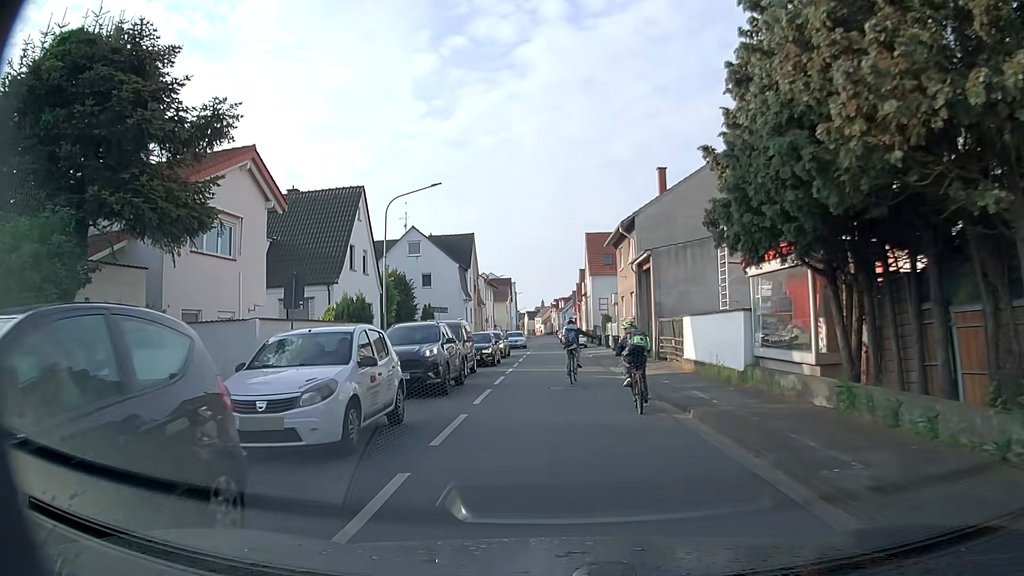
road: tertiary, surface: asphalt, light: Day
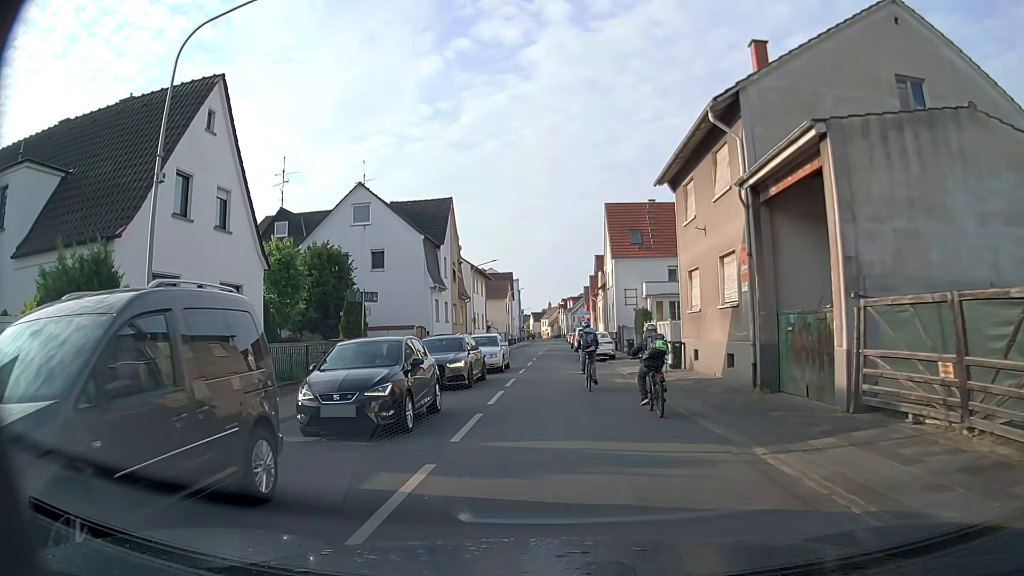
(-0.2, +17.6) m; 0°
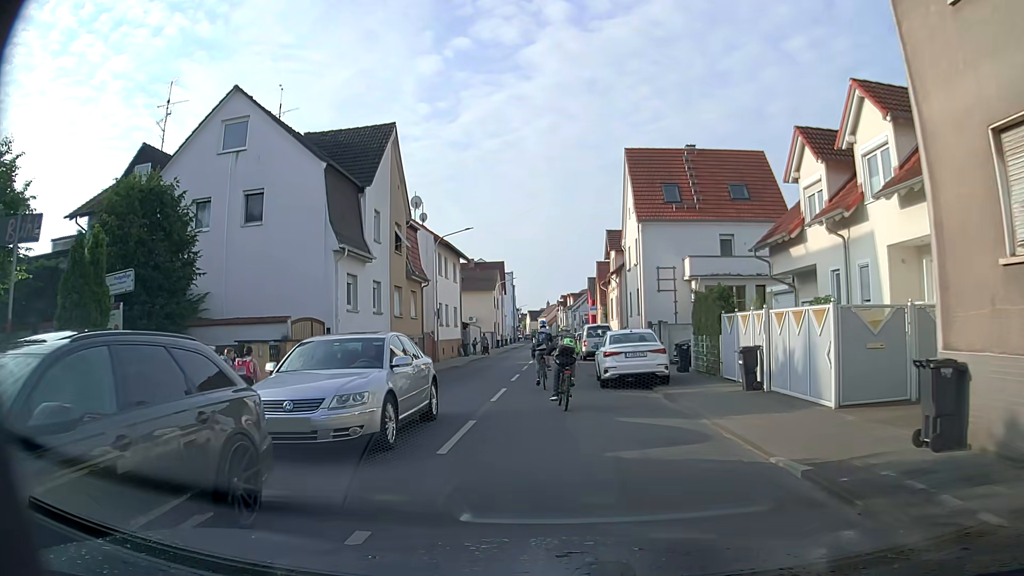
(0.0, +16.3) m; 0°
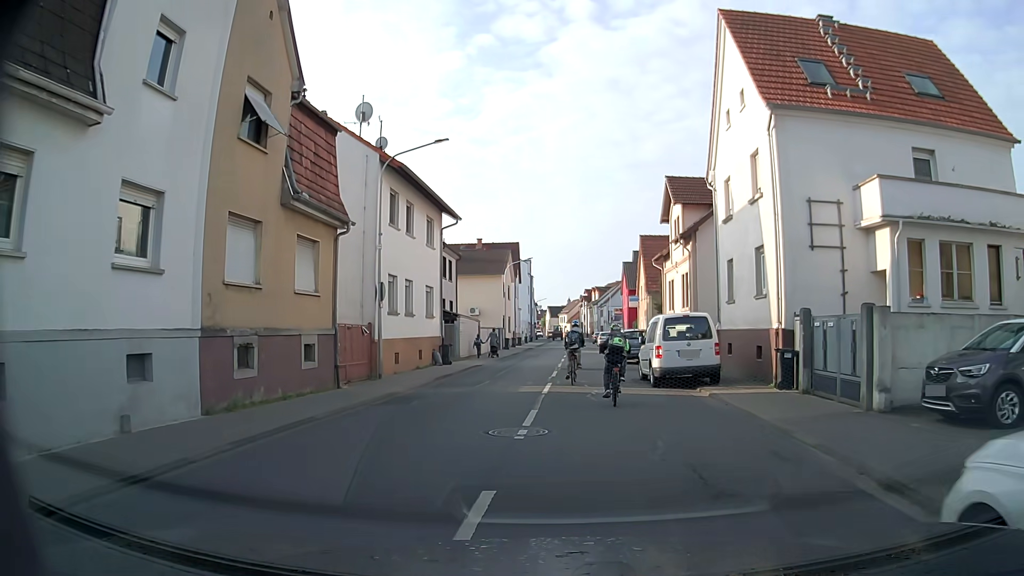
(-0.5, +17.4) m; -2°
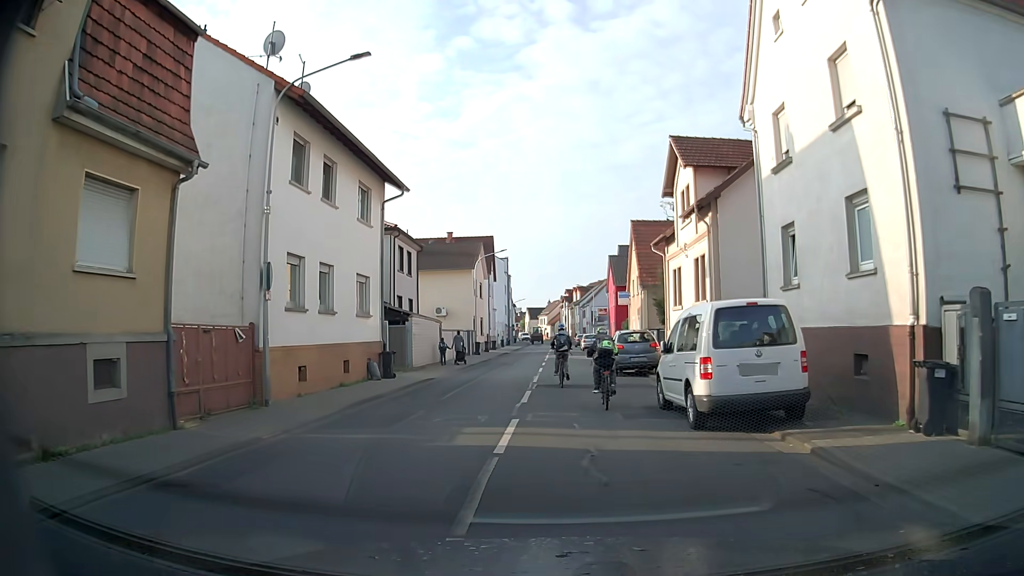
(+0.1, +7.3) m; +2°
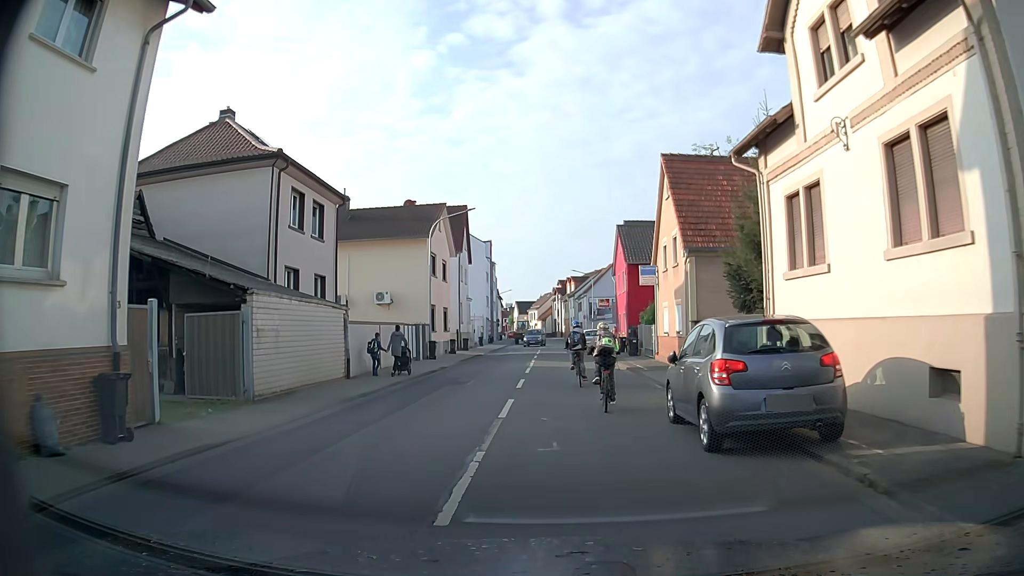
(0.0, +15.3) m; +1°
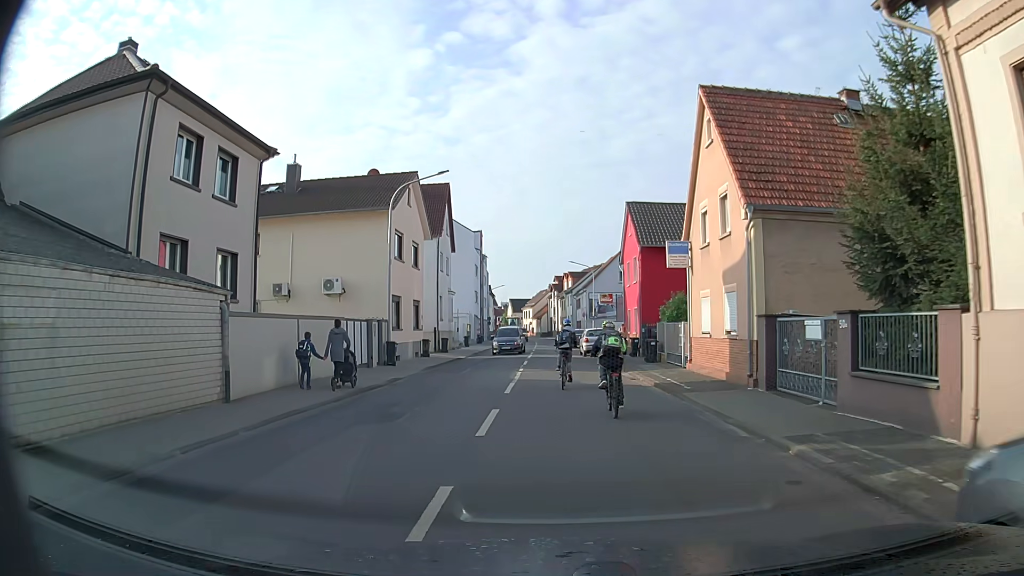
(-0.1, +8.0) m; -1°
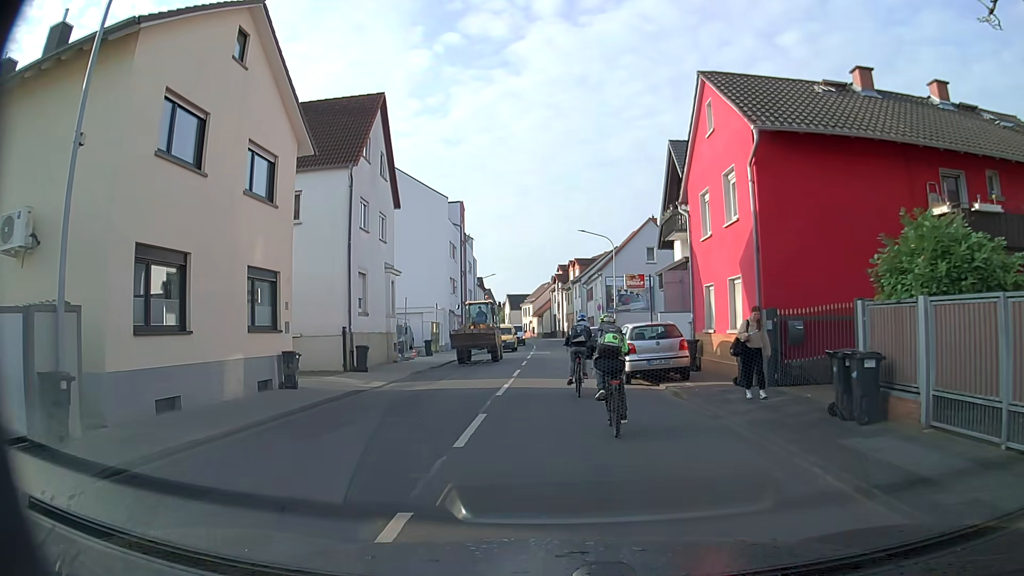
(+0.2, +19.1) m; -1°
(0, +10) (0, +20) (0, +30) (+1, +40) (+1, +50) (+1, +60) (+1, +70) (+1, +80) (0, +90) (-1, +100) m
